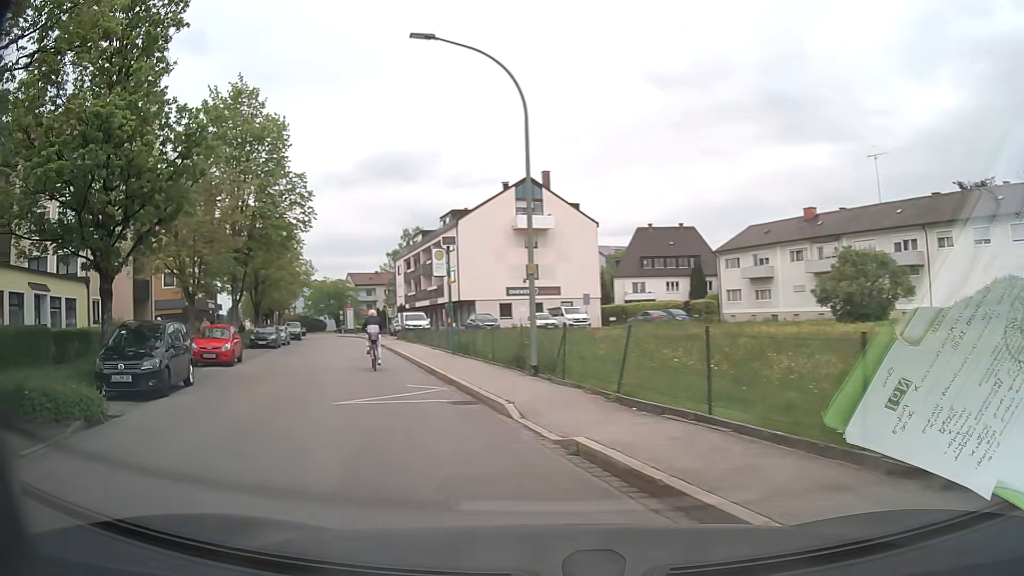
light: Day
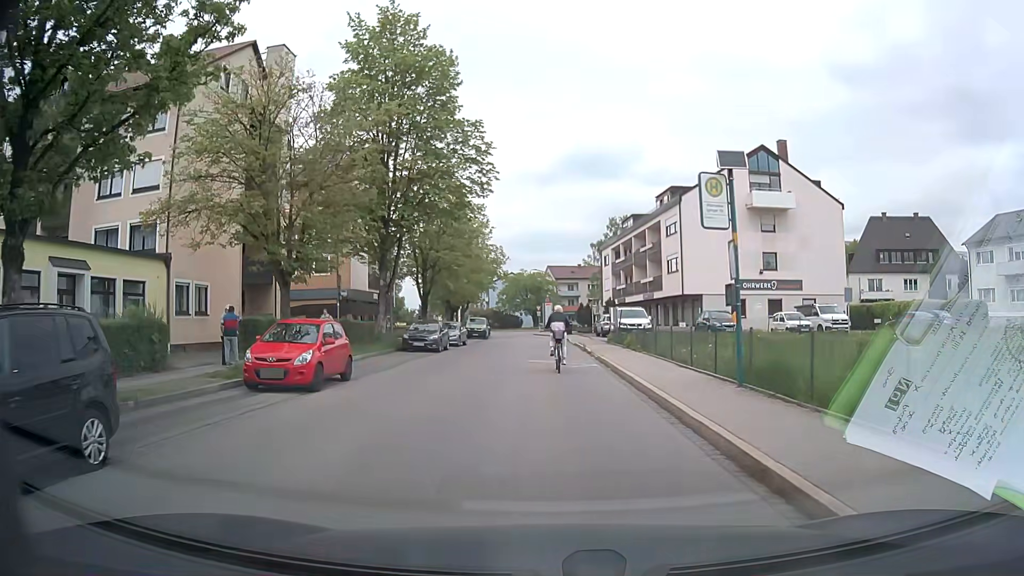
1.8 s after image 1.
(-2.2, +11.3) m; -15°
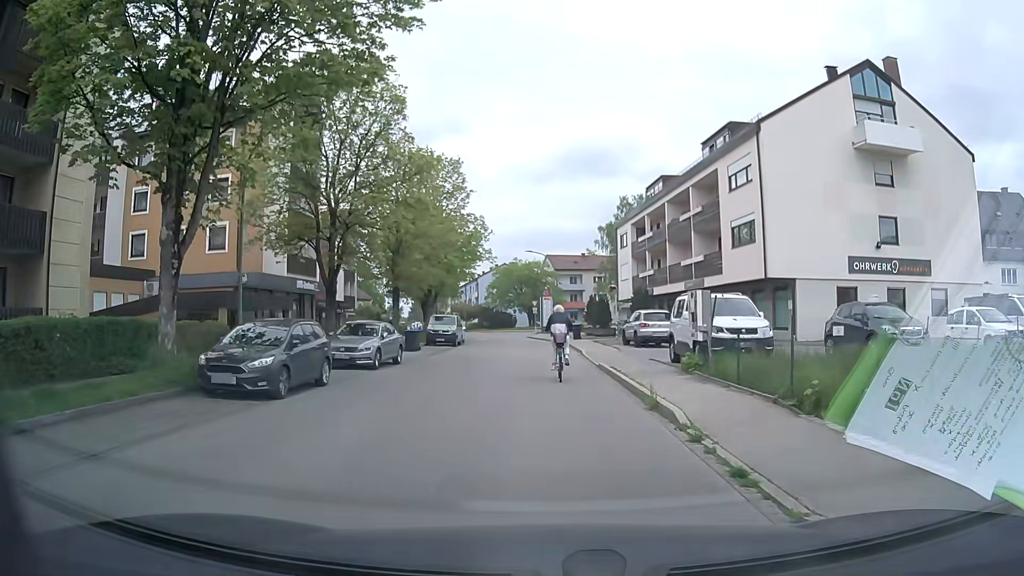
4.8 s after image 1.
(0.0, +19.0) m; 0°
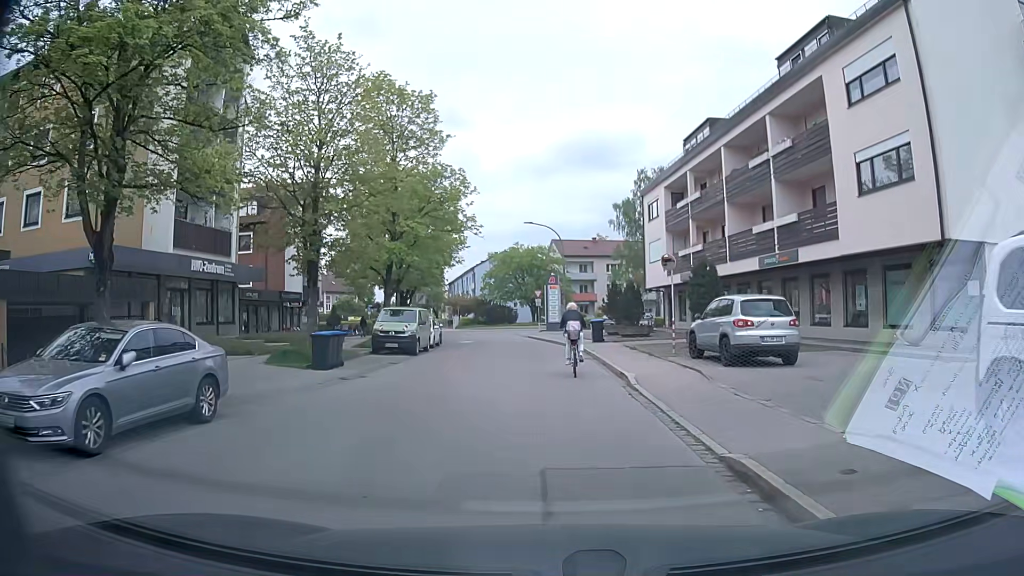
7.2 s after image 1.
(-0.1, +14.2) m; -1°
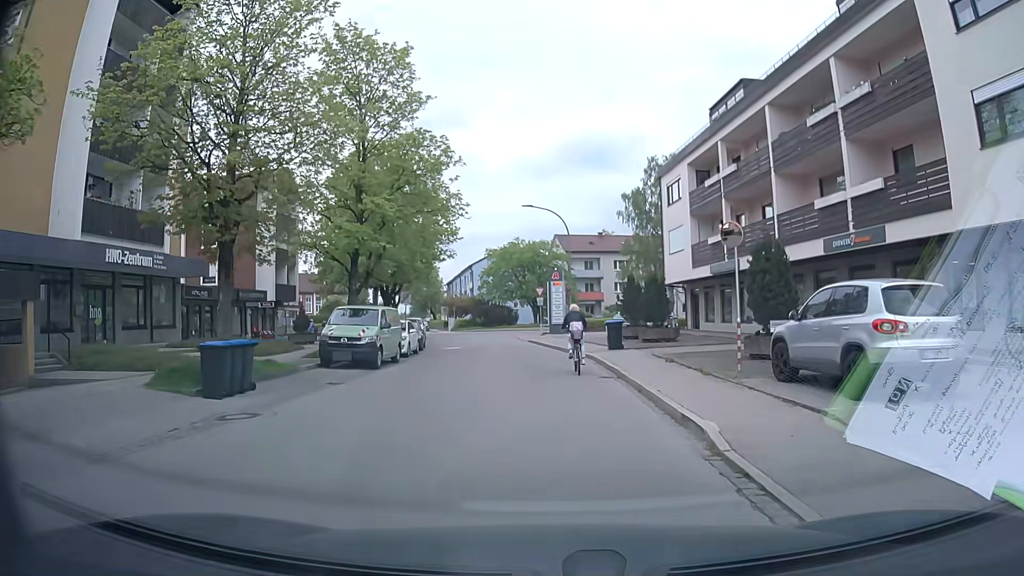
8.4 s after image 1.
(+0.1, +6.8) m; +1°
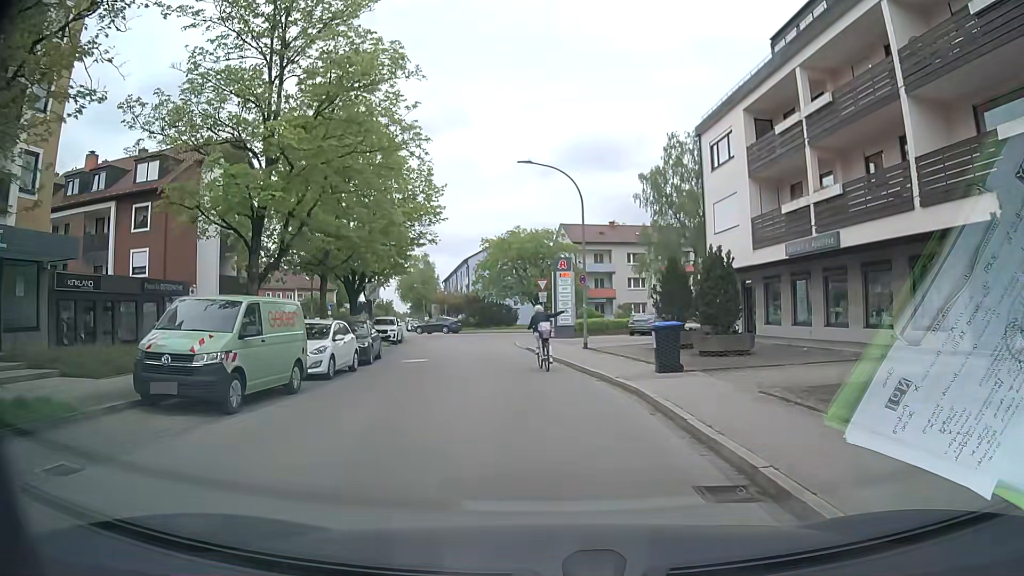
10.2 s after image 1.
(-0.2, +10.3) m; -1°
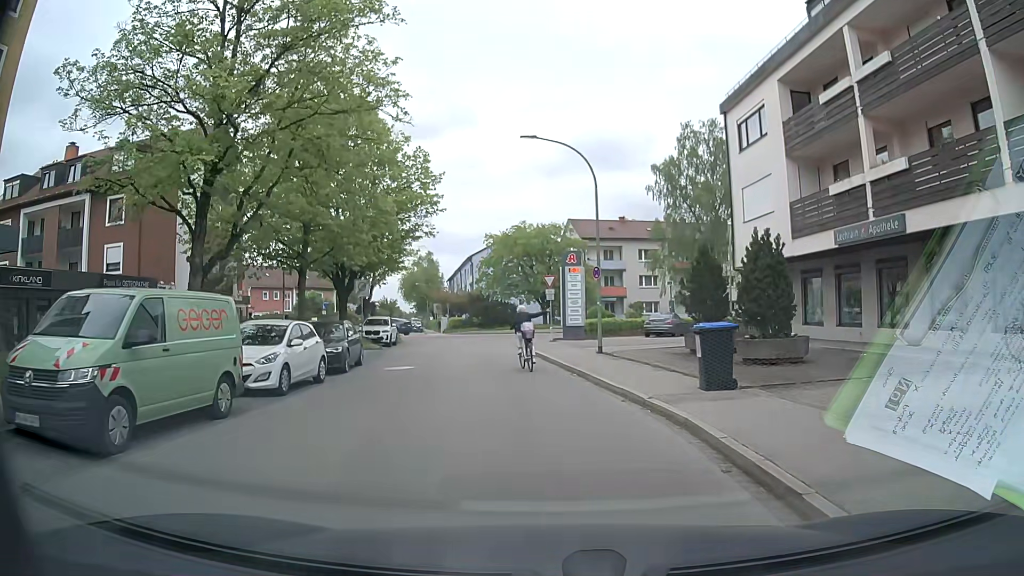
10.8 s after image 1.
(0.0, +3.6) m; 0°
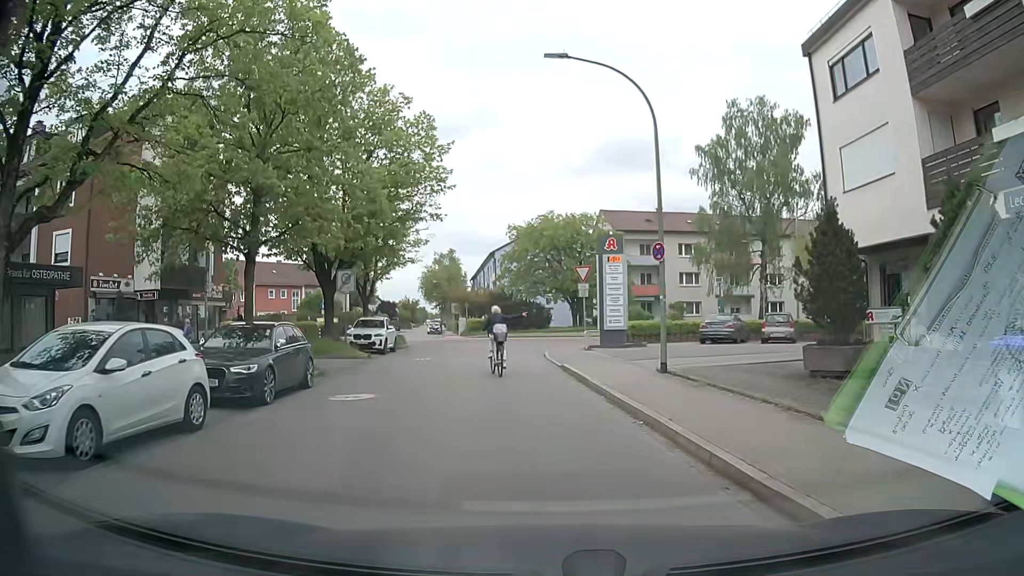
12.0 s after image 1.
(-0.1, +7.3) m; -2°
